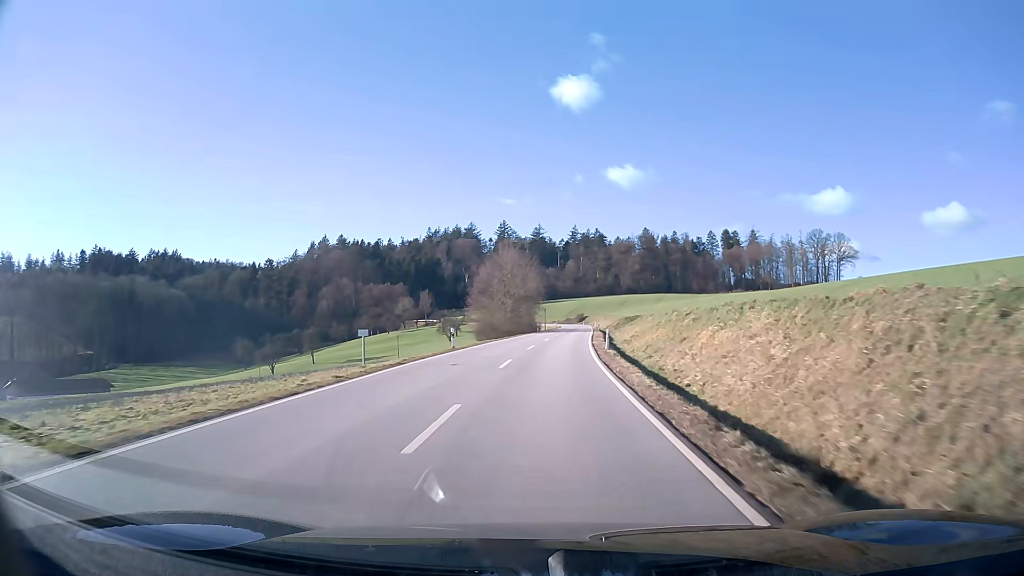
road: secondary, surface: asphalt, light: Day
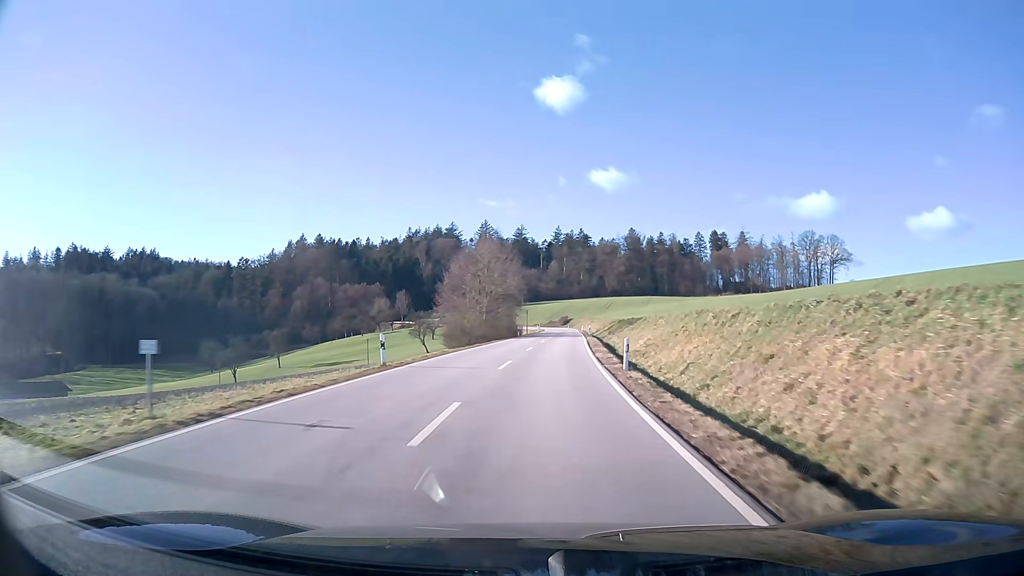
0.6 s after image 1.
(+0.1, +11.7) m; +1°
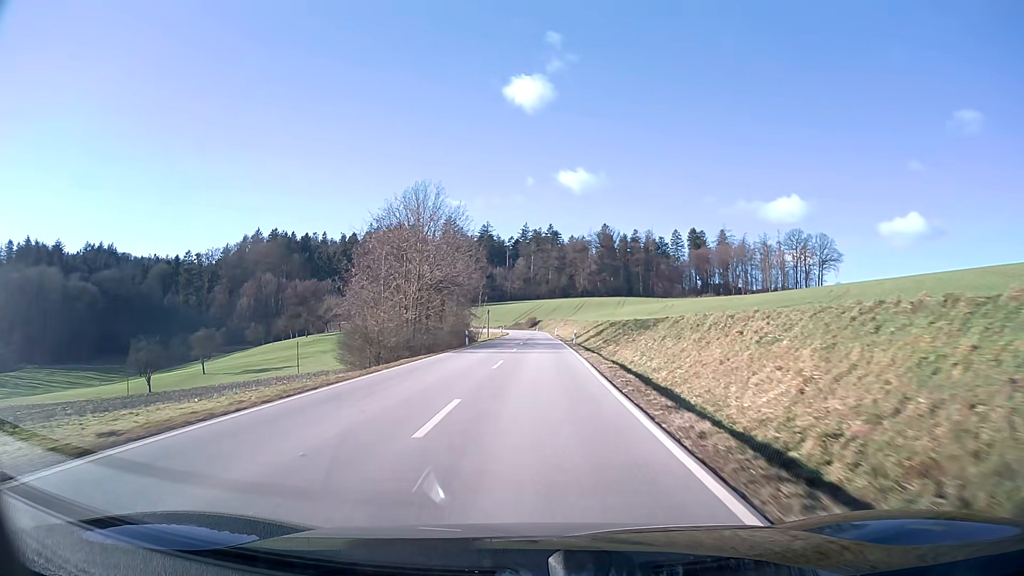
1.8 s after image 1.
(+0.6, +23.6) m; +3°
